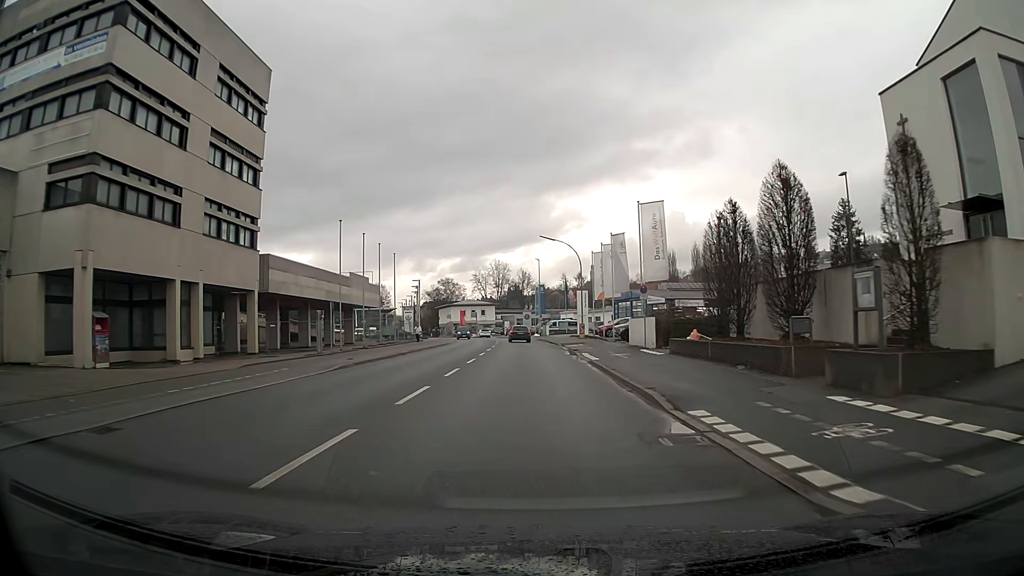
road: tertiary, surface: asphalt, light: Day
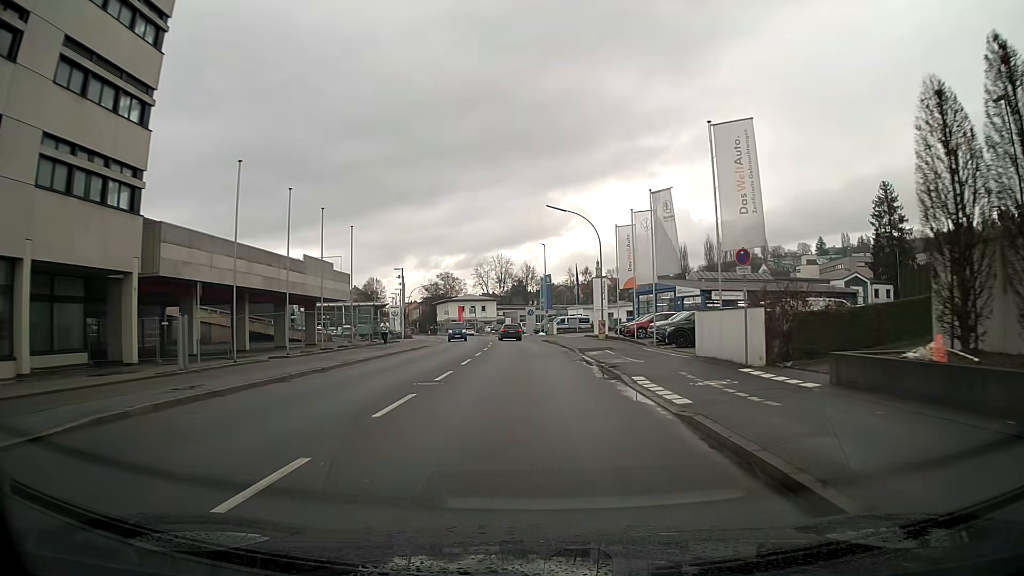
(-0.1, +14.3) m; 0°
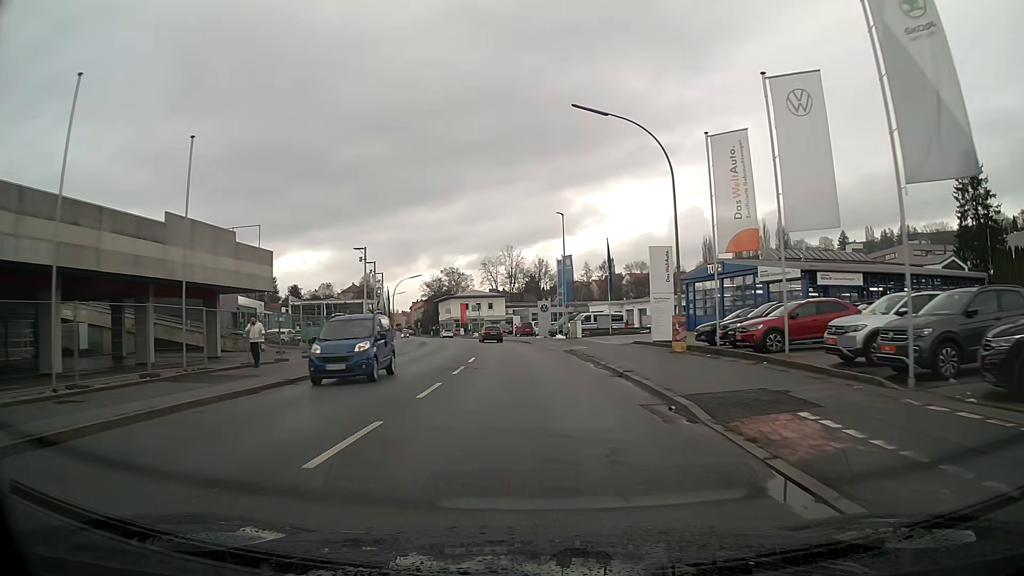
(-0.2, +21.6) m; -1°
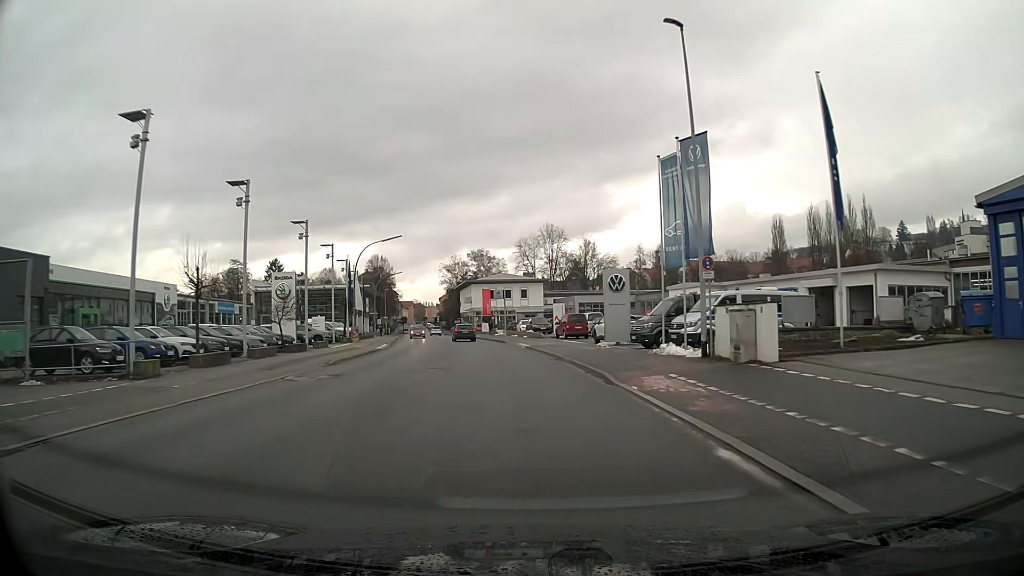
(-1.2, +36.6) m; -4°
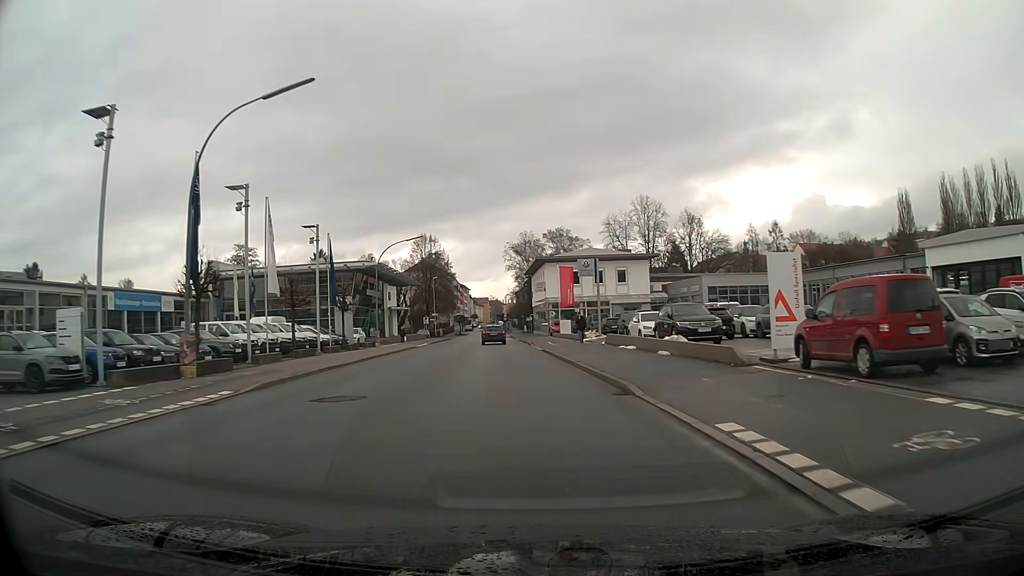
(-2.3, +37.1) m; -7°
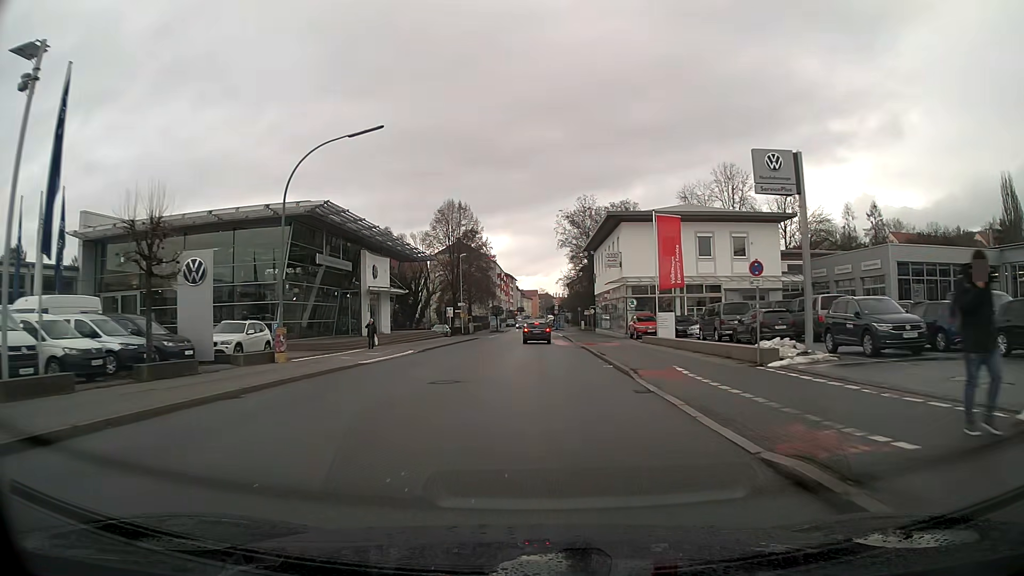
(-1.1, +29.6) m; -4°
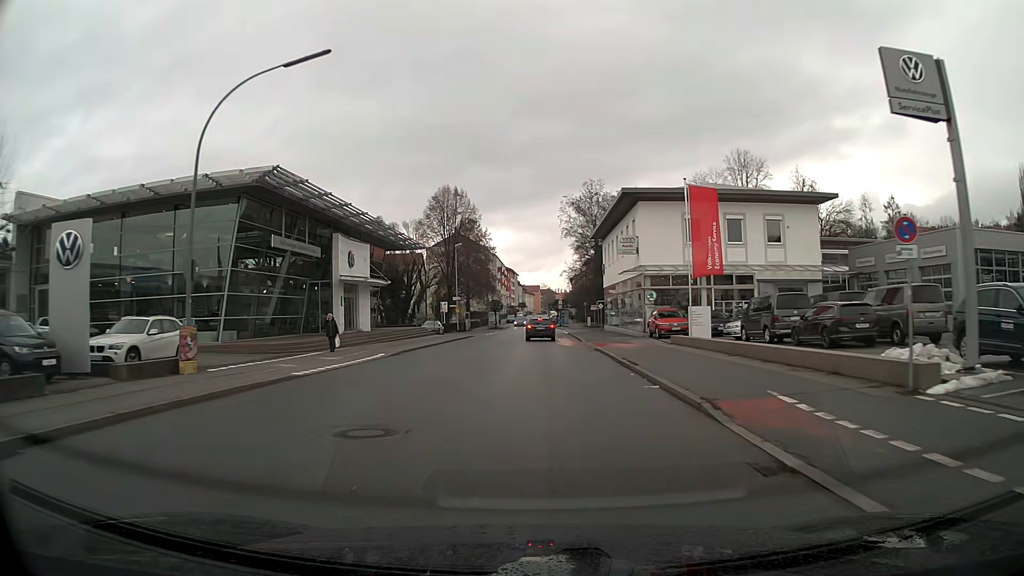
(0.0, +7.3) m; 0°
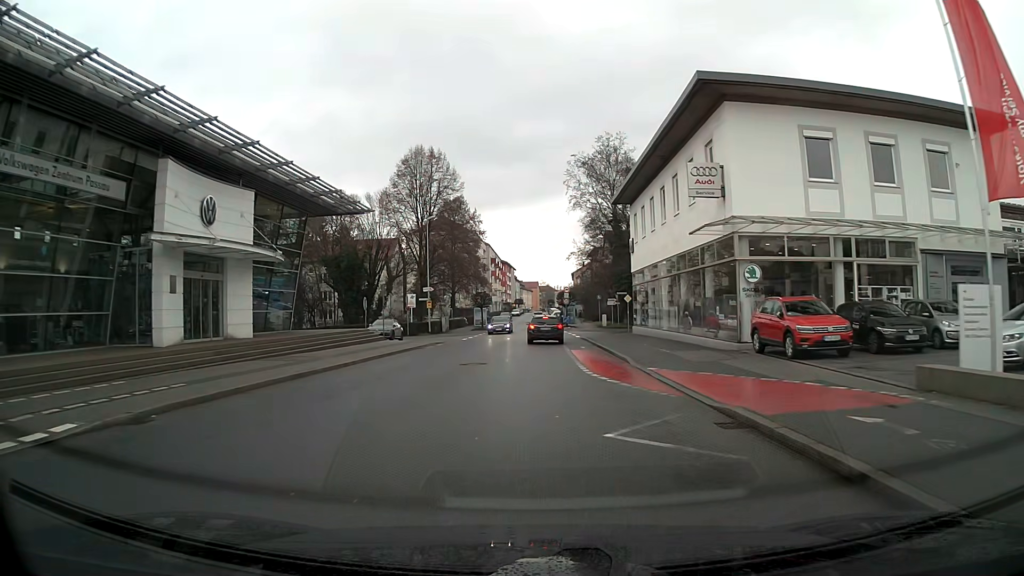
(0.0, +20.0) m; 0°
